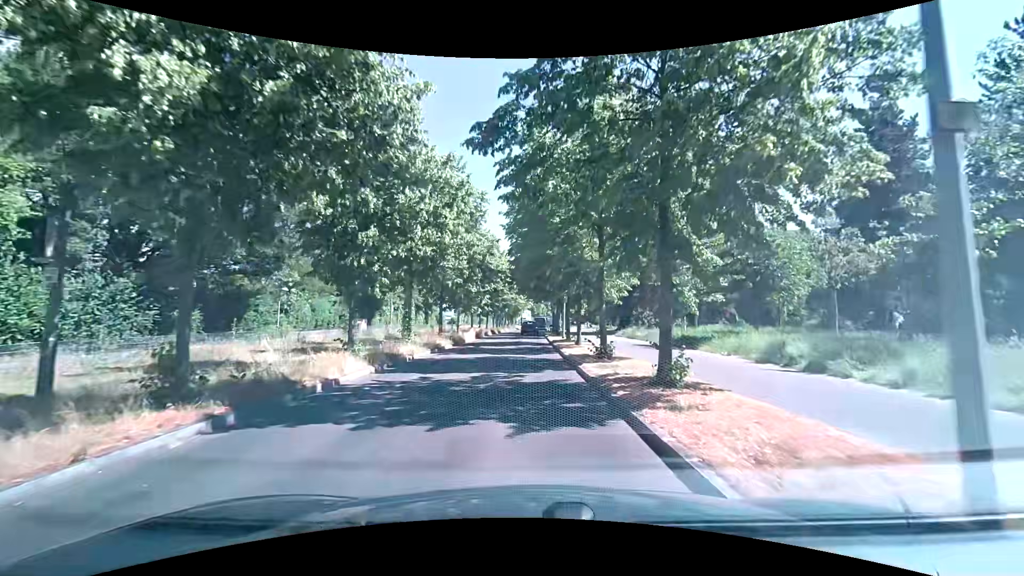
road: residential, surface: asphalt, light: Day
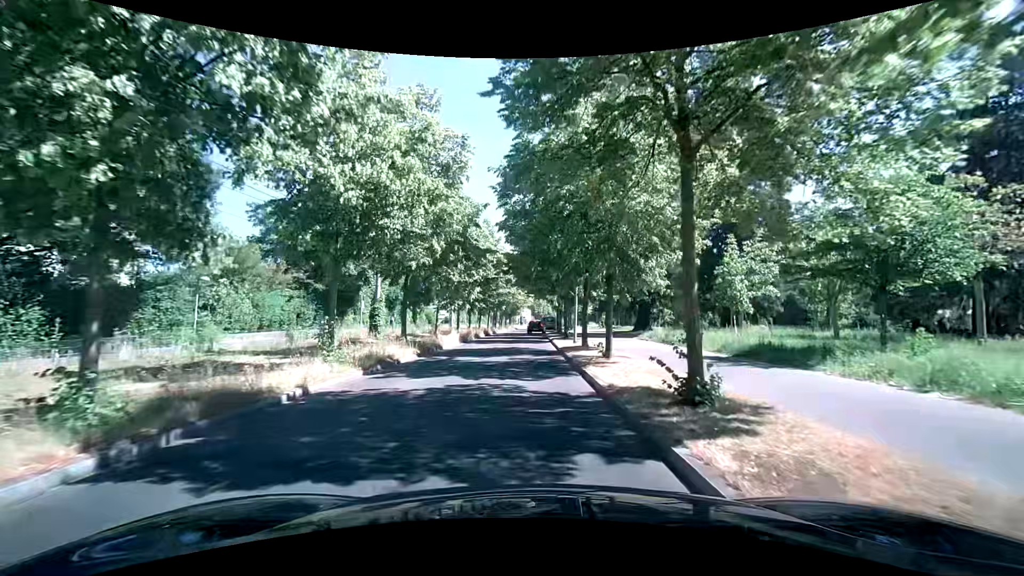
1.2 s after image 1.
(+0.2, +8.8) m; +1°
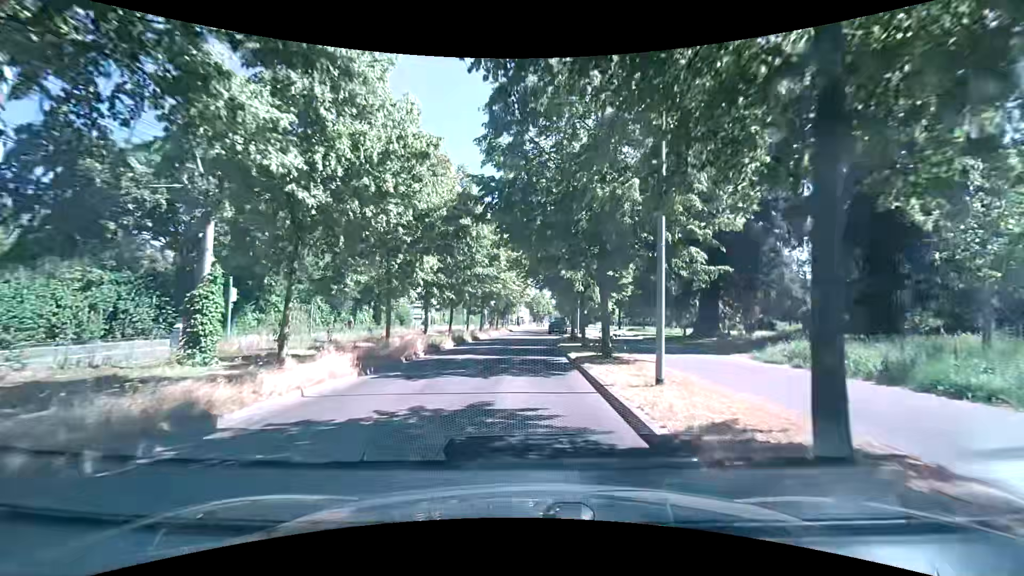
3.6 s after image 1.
(-0.2, +17.6) m; 0°
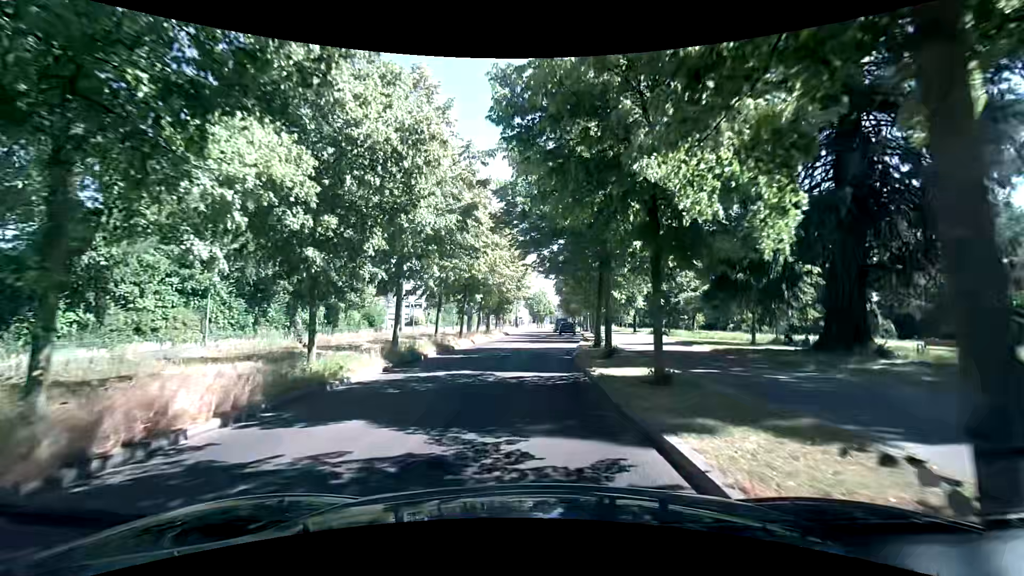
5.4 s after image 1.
(0.0, +13.1) m; -1°
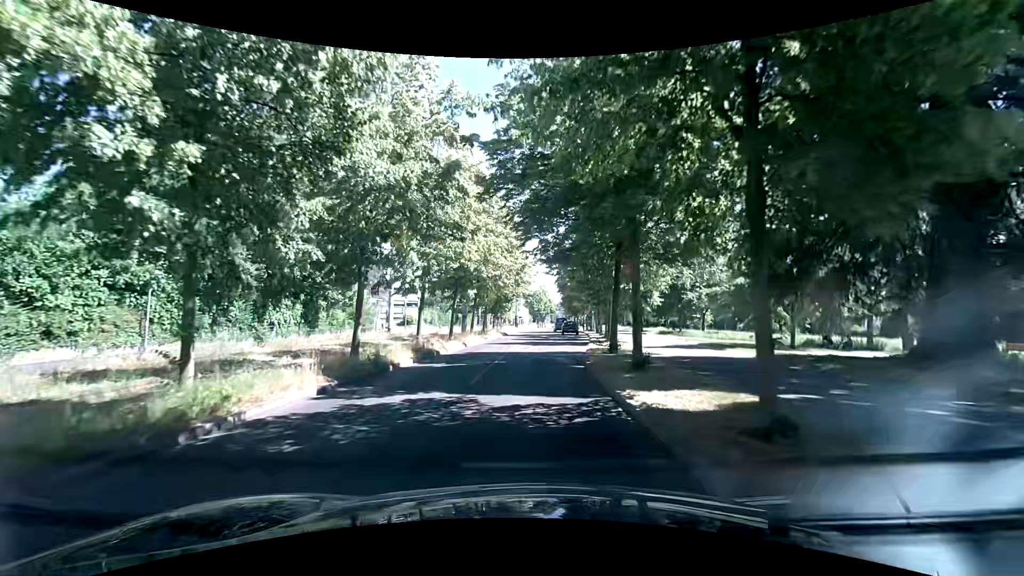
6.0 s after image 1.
(+0.1, +4.3) m; 0°
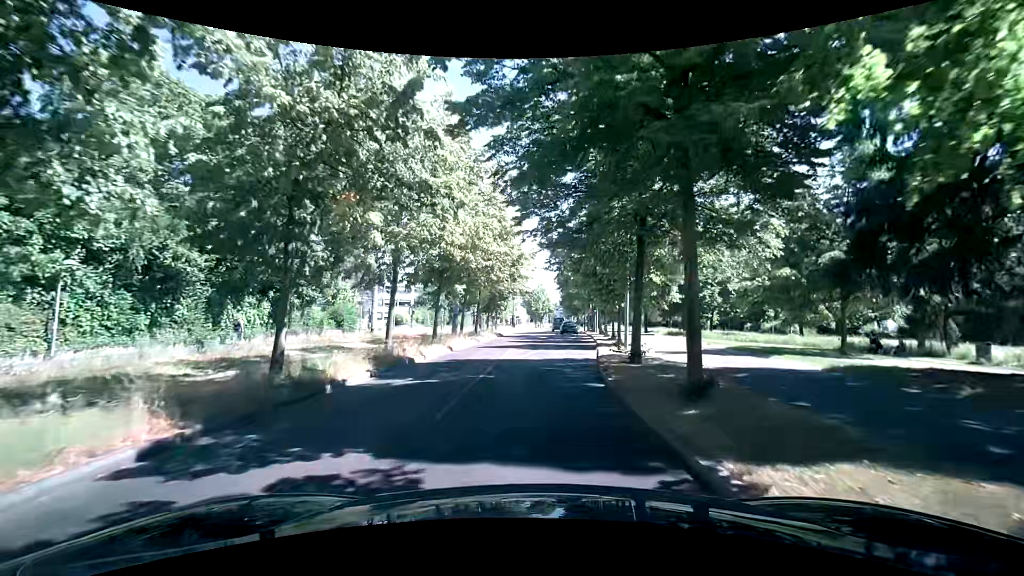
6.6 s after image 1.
(+0.1, +4.3) m; +2°
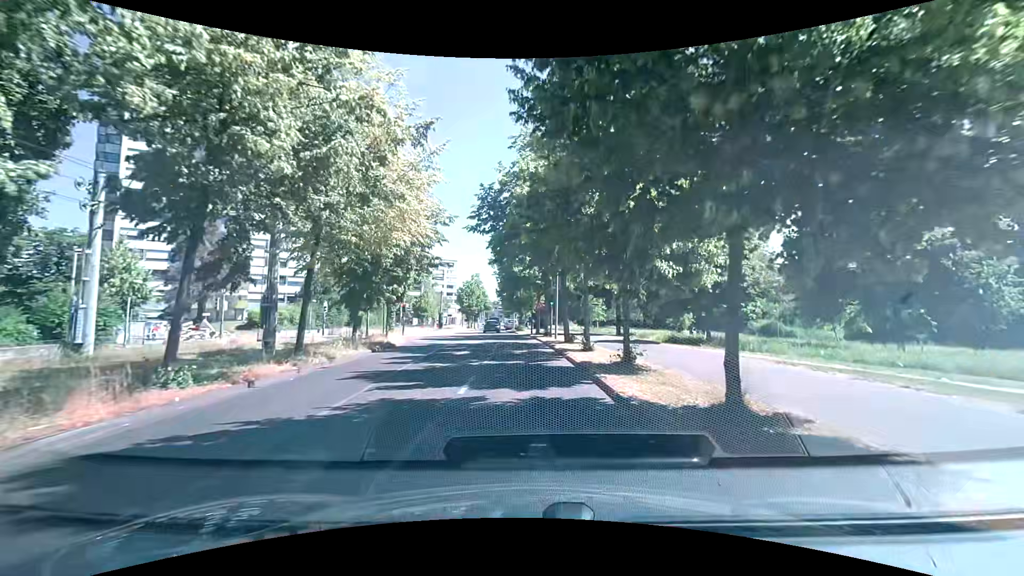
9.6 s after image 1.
(+1.3, +21.2) m; +7°
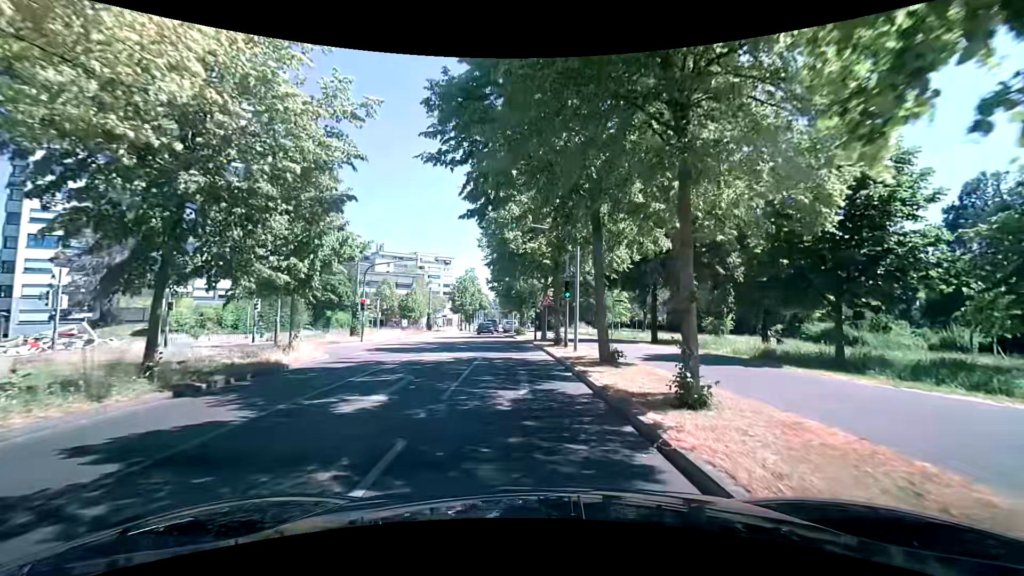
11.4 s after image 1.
(0.0, +12.6) m; -1°
(0, +10) (0, +20) (-1, +30) (-2, +40) (-3, +50) (-4, +60) (-4, +70) (-4, +80) (-4, +90) (-4, +100) m
